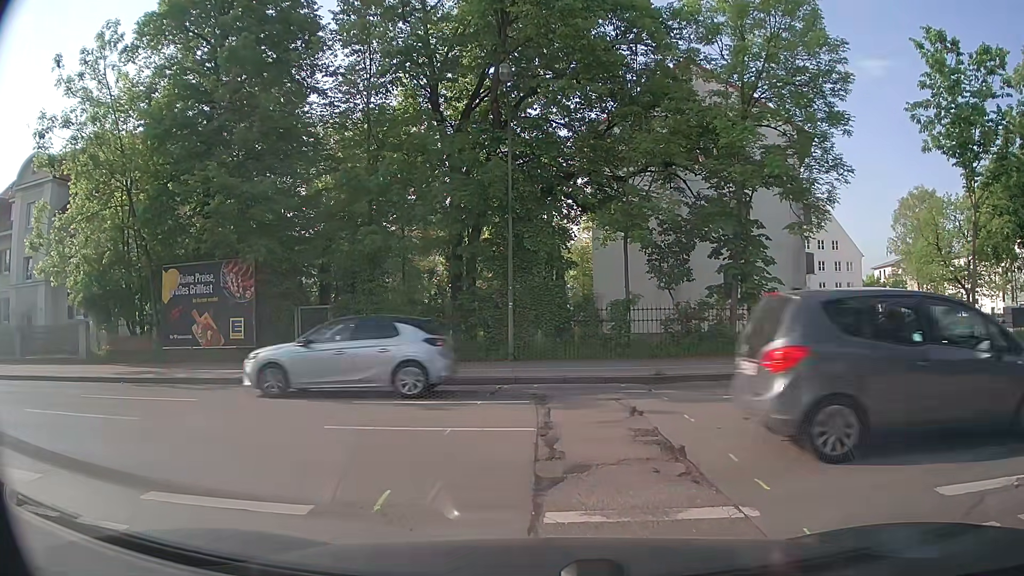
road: residential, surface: asphalt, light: Day
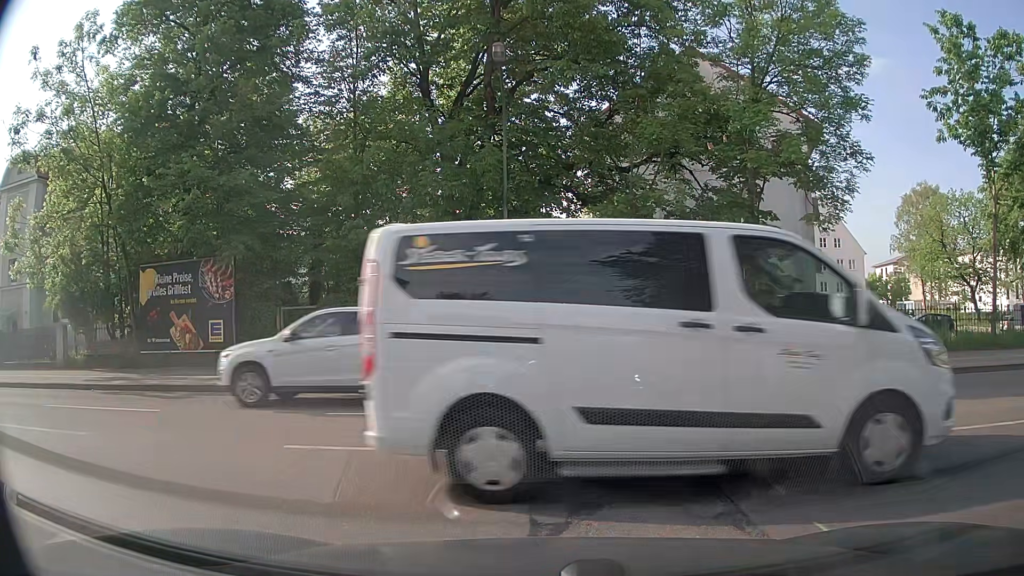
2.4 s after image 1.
(0.0, +1.3) m; 0°
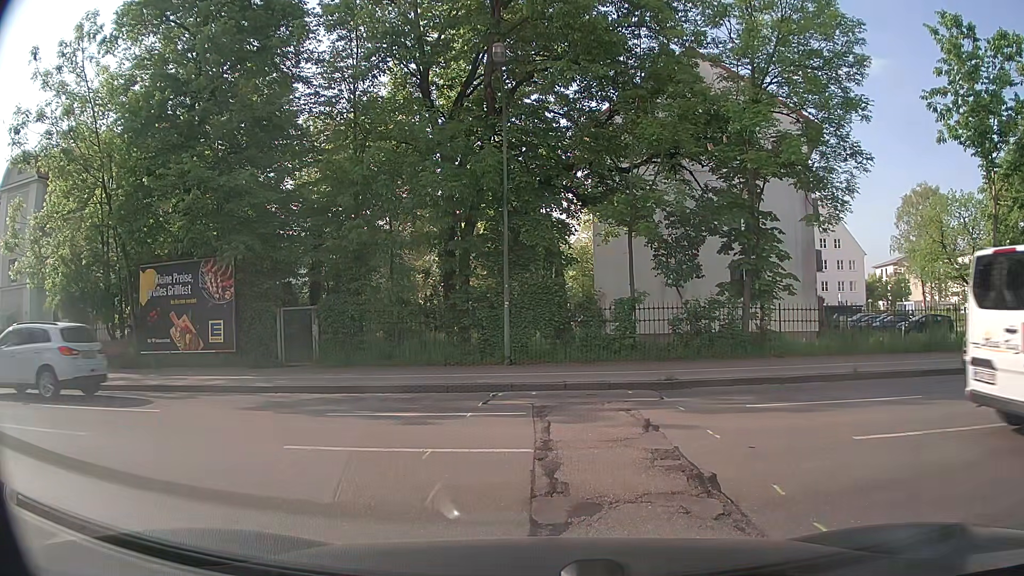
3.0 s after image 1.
(0.0, 0.0) m; 0°
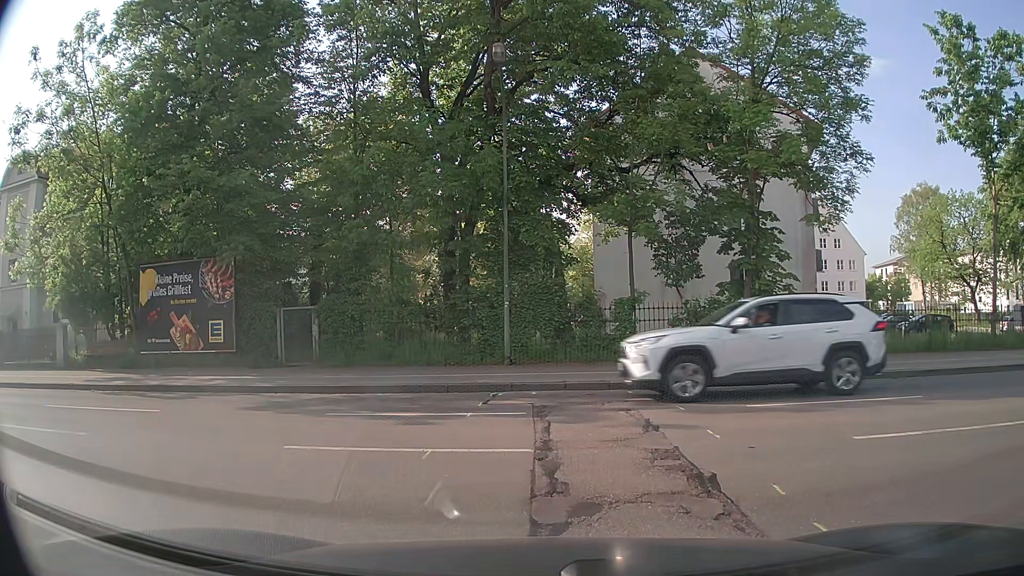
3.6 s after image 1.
(0.0, 0.0) m; 0°
